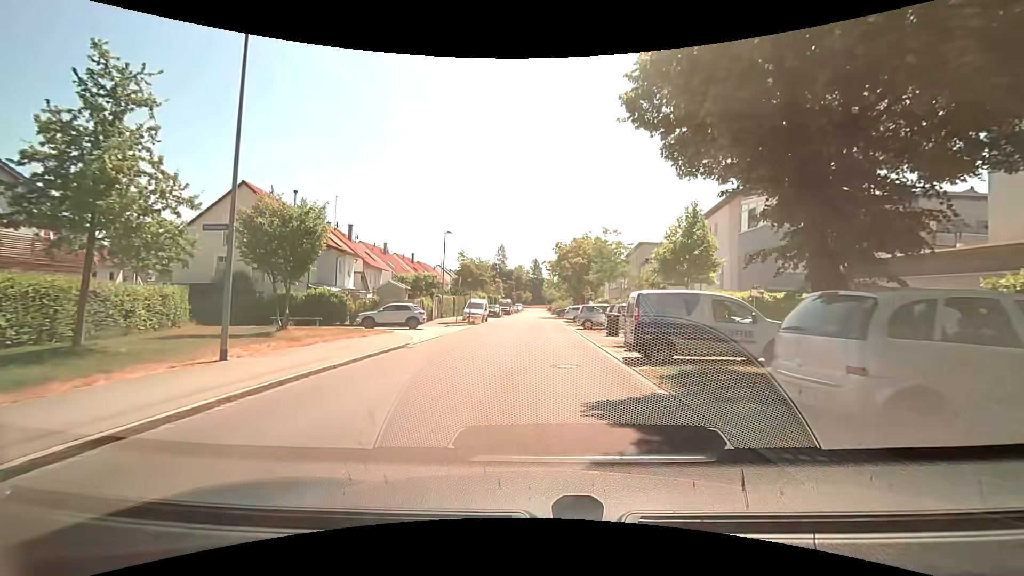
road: residential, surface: asphalt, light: Day
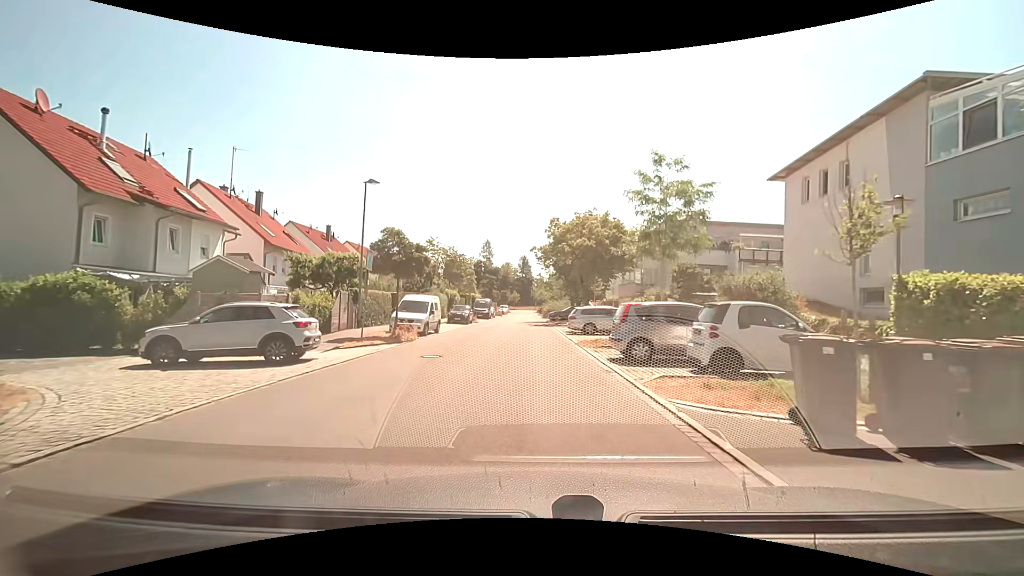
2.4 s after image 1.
(+0.7, +18.0) m; +4°
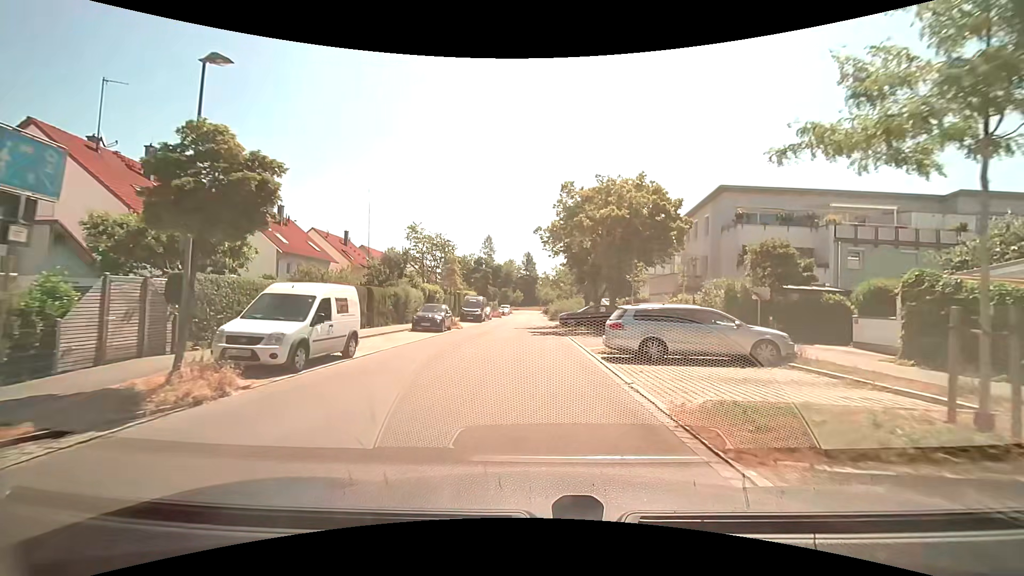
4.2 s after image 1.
(-0.2, +13.1) m; -1°
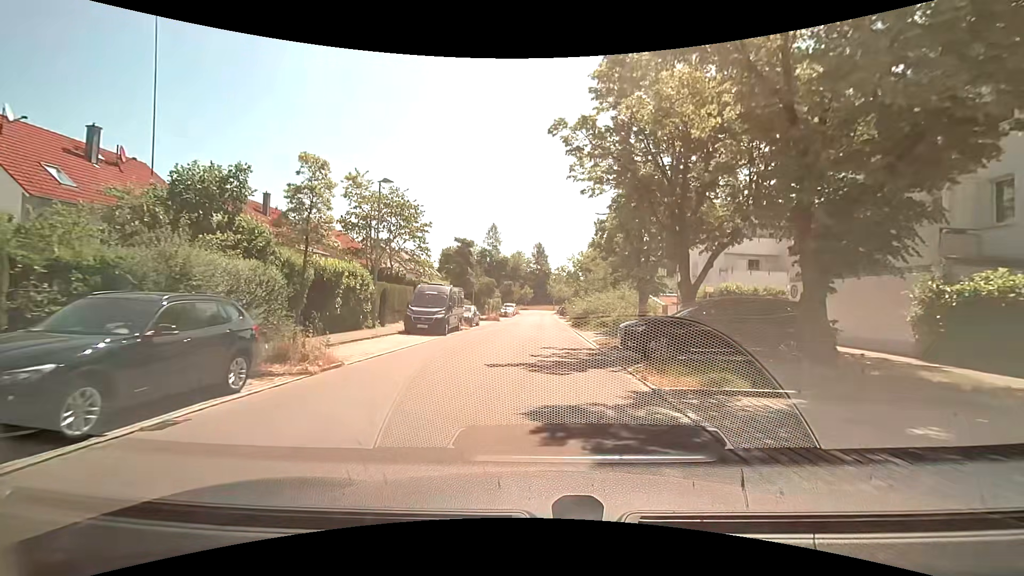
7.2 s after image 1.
(-0.1, +22.9) m; -1°
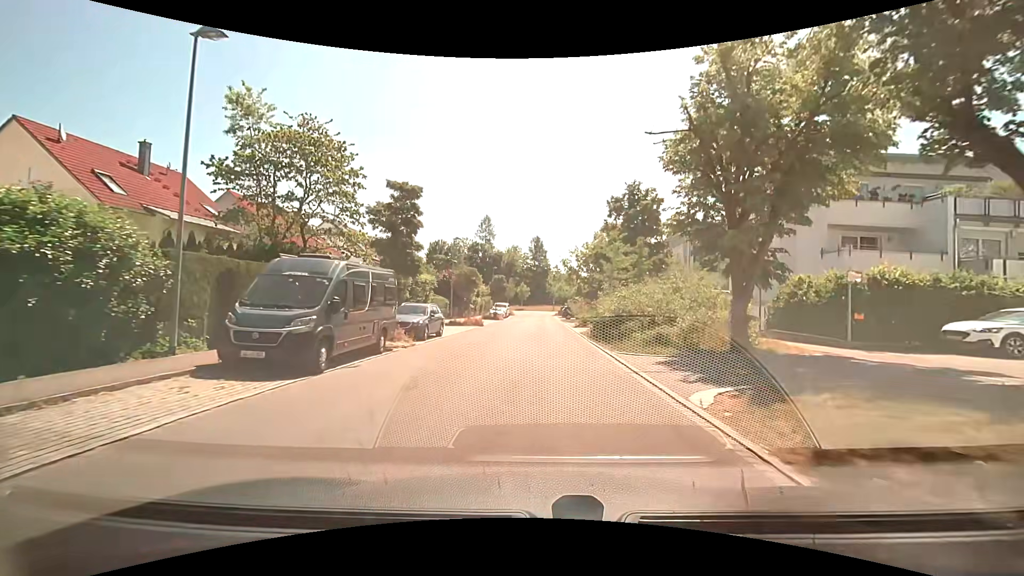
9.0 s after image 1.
(0.0, +14.1) m; +1°
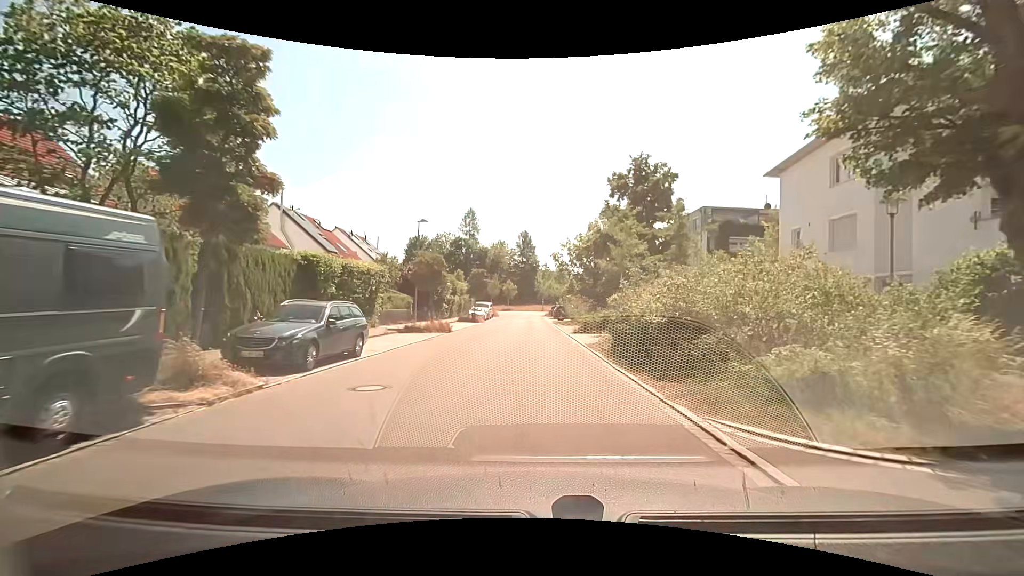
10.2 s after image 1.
(0.0, +9.5) m; 0°
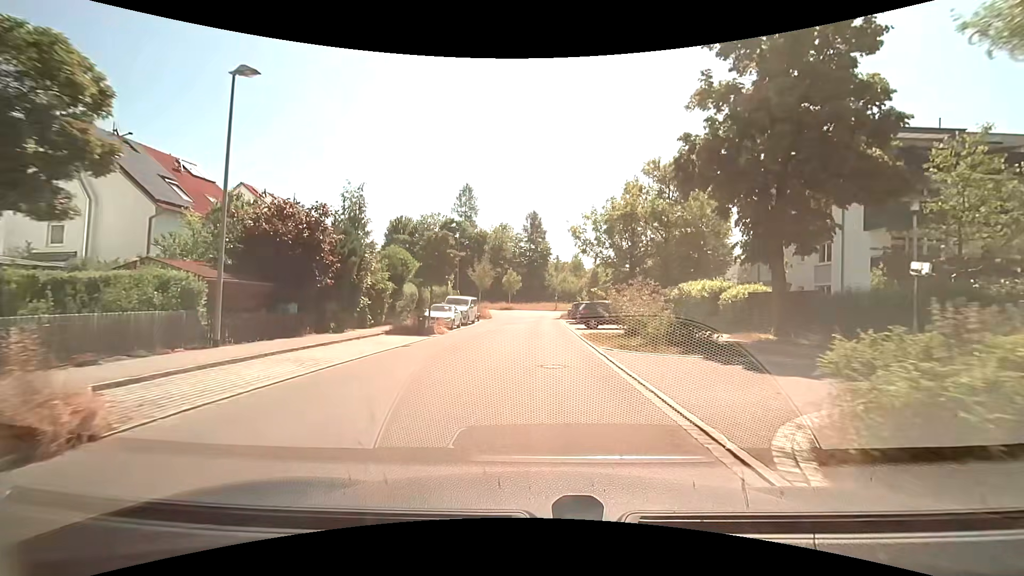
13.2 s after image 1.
(+0.1, +23.9) m; -1°
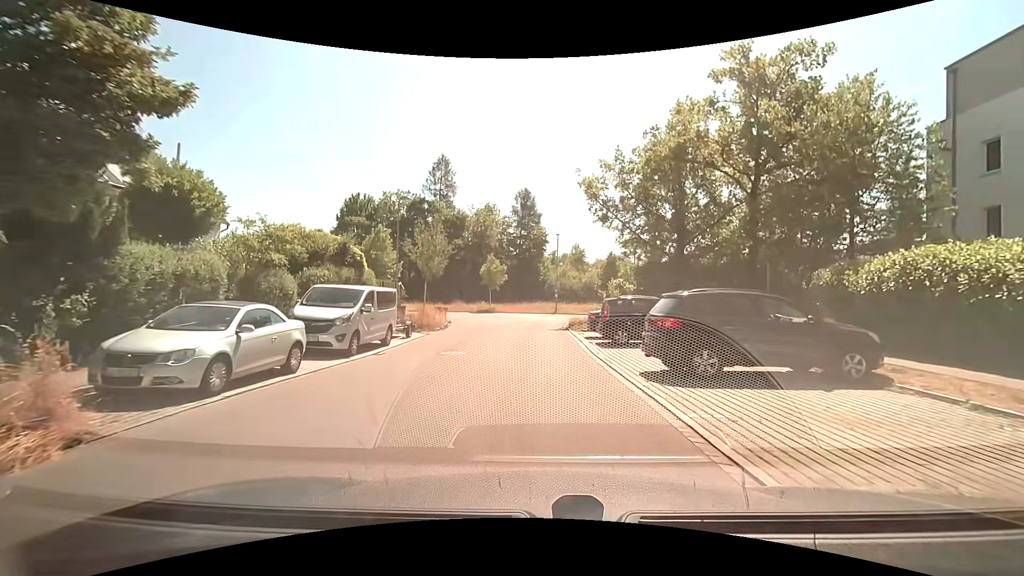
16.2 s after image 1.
(+0.2, +20.5) m; +1°
